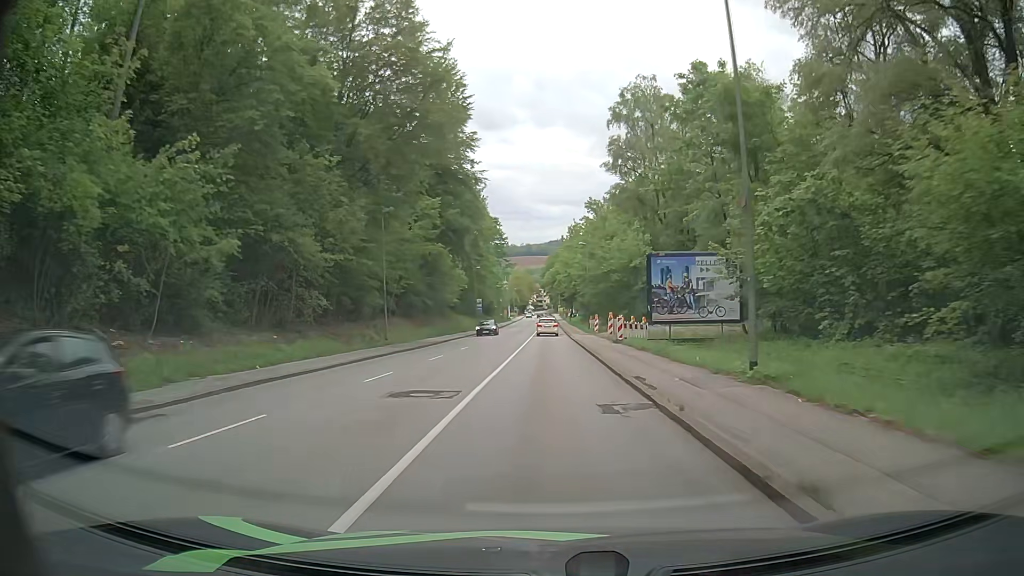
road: tertiary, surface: asphalt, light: Day
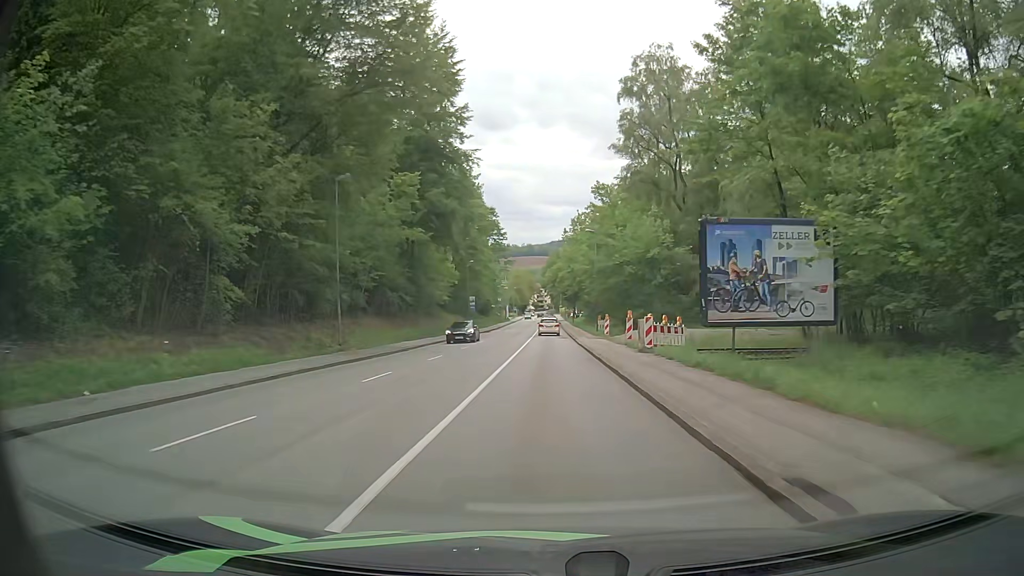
(+0.1, +9.4) m; 0°
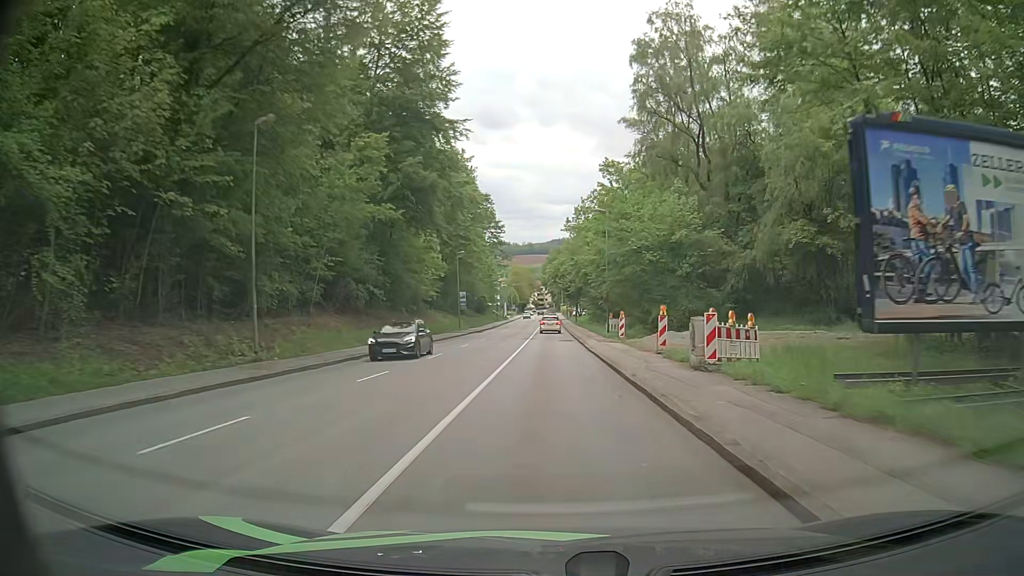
(0.0, +9.5) m; 0°
(0, +10) (0, +20) (0, +30) (0, +40) (+1, +50) (+1, +60) (+1, +70) (+1, +80) (+1, +90) (+1, +100) m
